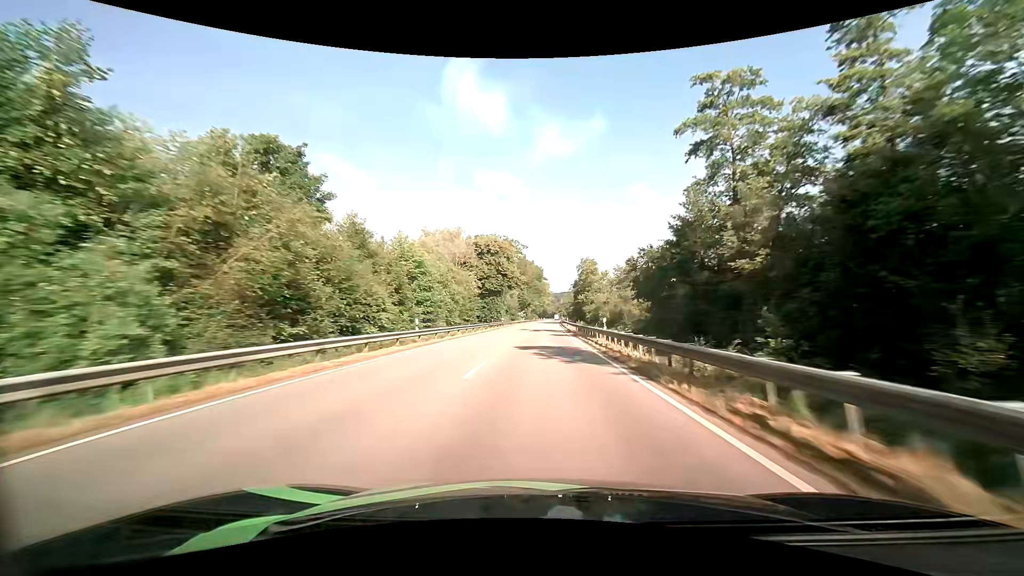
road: primary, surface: asphalt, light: Day
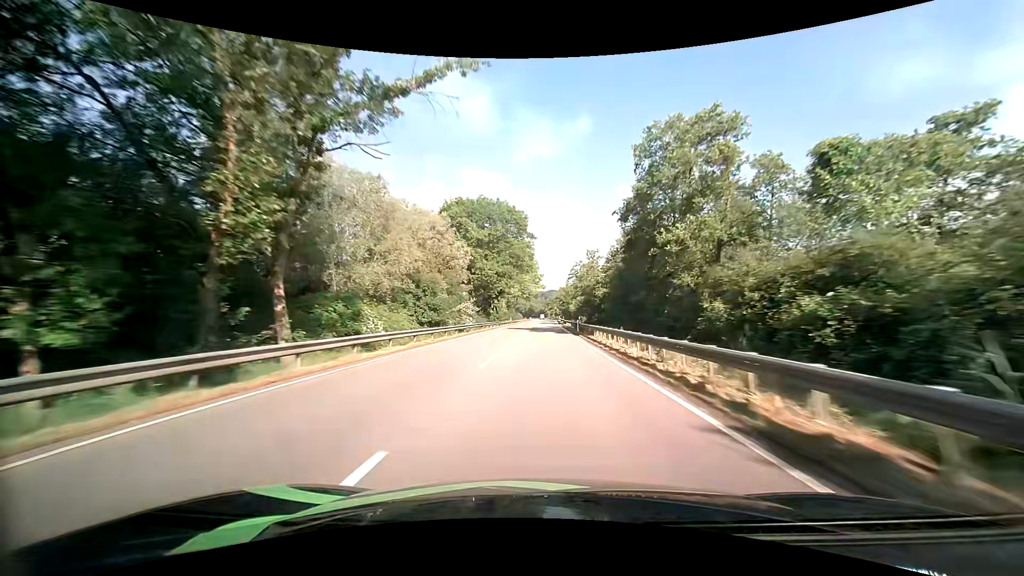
(+1.3, +81.6) m; +2°
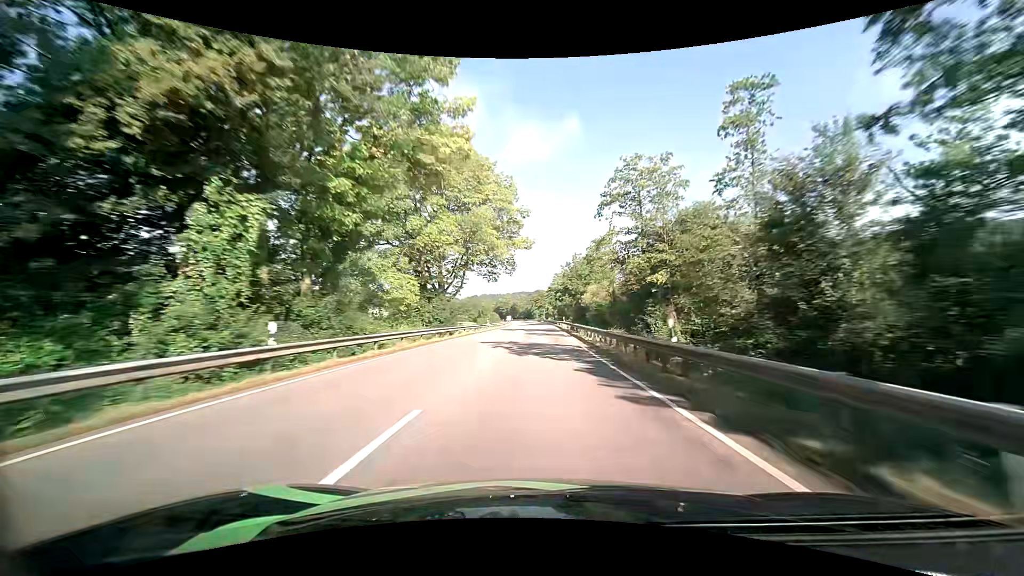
(+1.2, +81.1) m; +2°
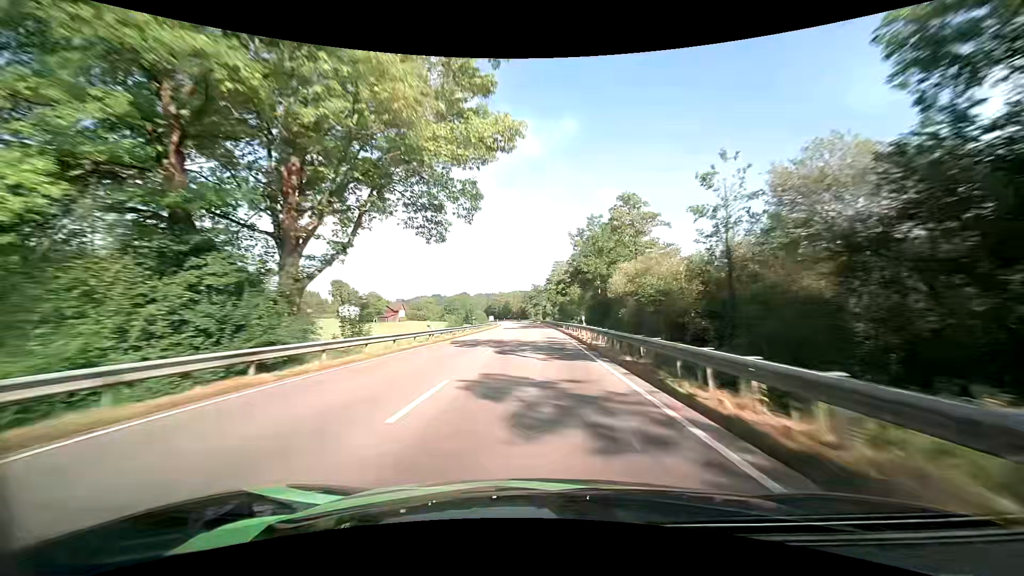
(+0.1, +32.5) m; +1°
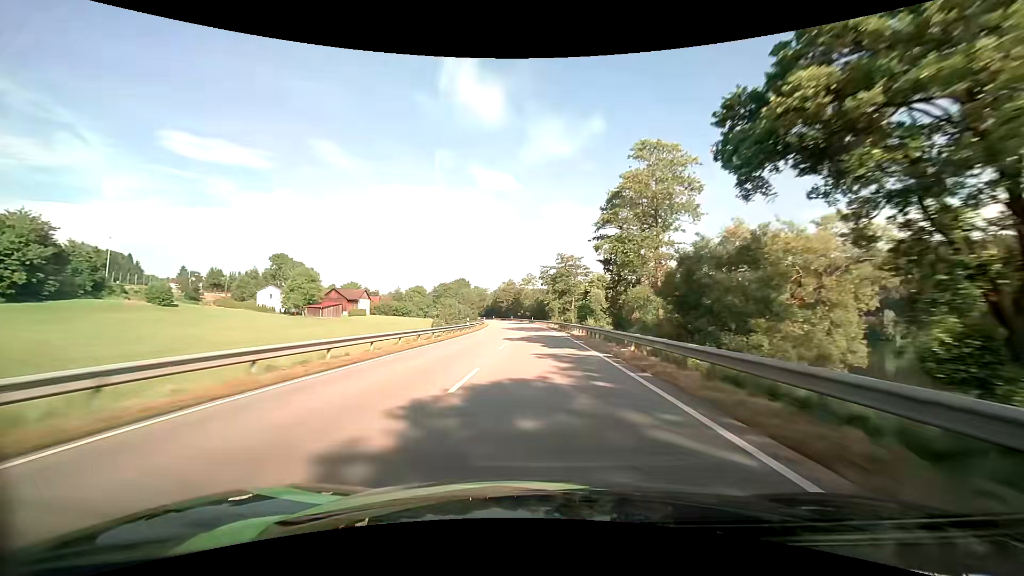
(-1.9, +81.2) m; -3°
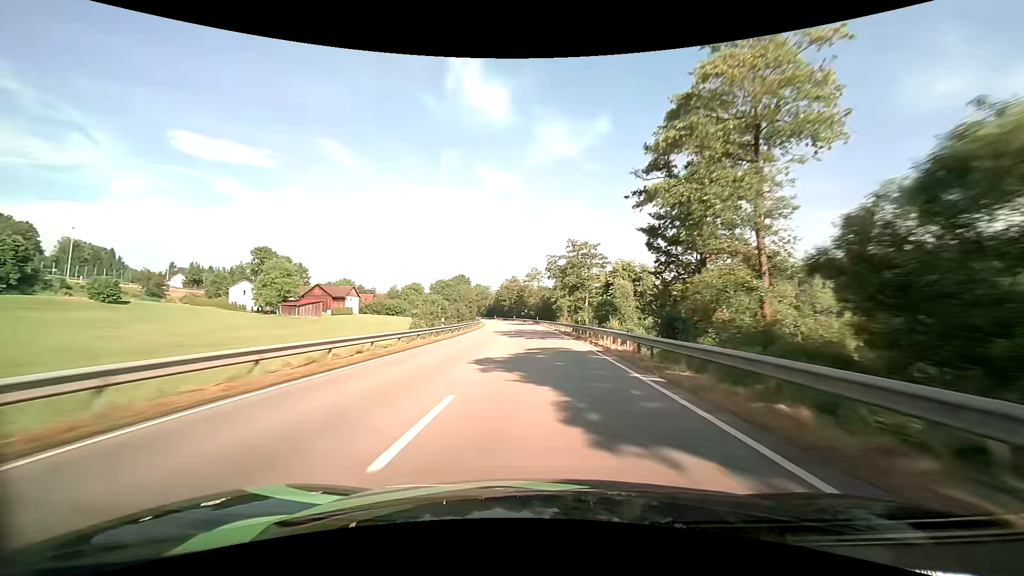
(-0.1, +16.2) m; -1°
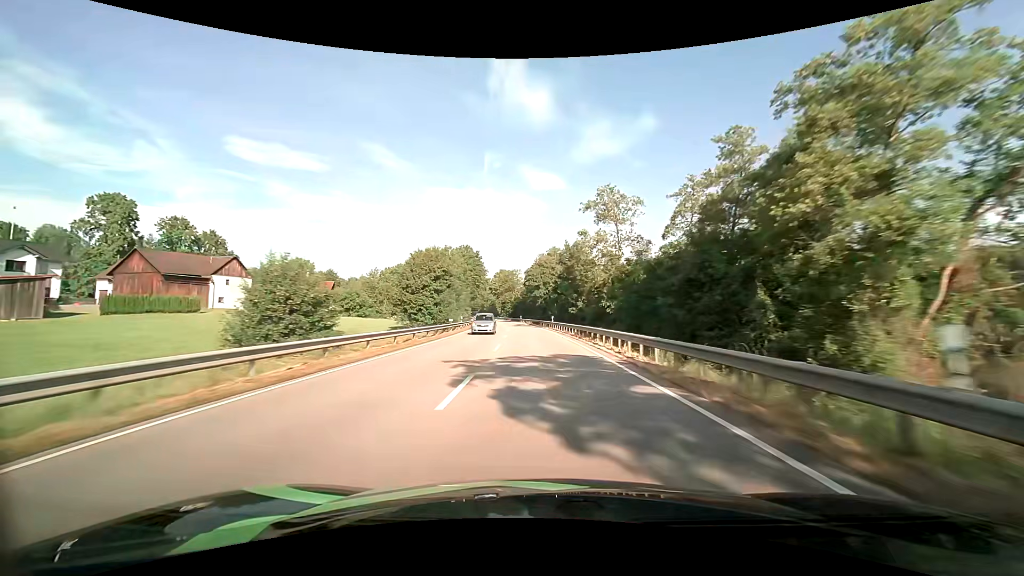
(-2.7, +80.9) m; -5°
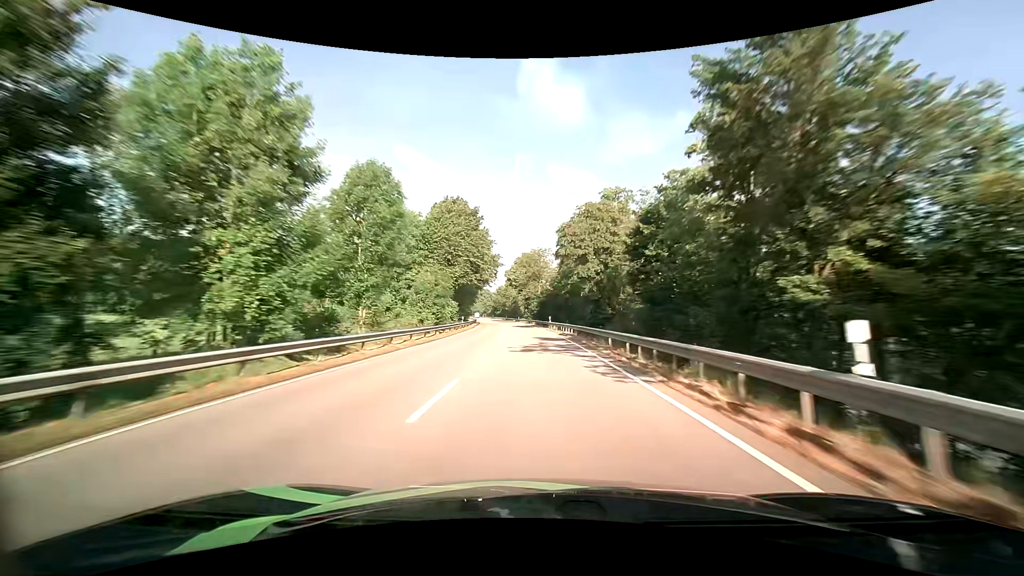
(-1.3, +48.6) m; -3°
(0, +10) (0, +20) (-1, +30) (-1, +40) (-2, +50) (-2, +60) (-3, +70) (-4, +80) (-5, +90) (-6, +100) m
